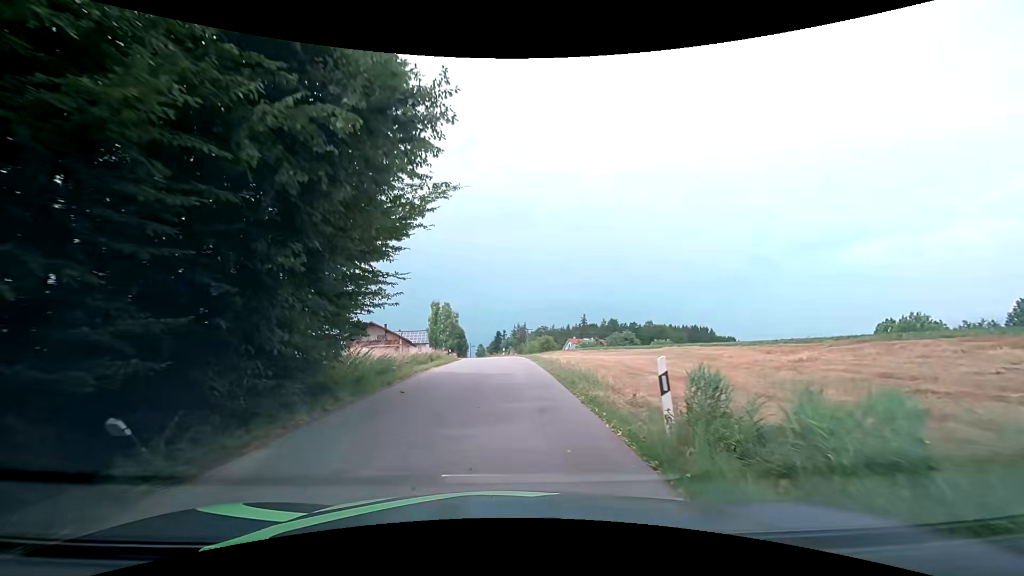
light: Day
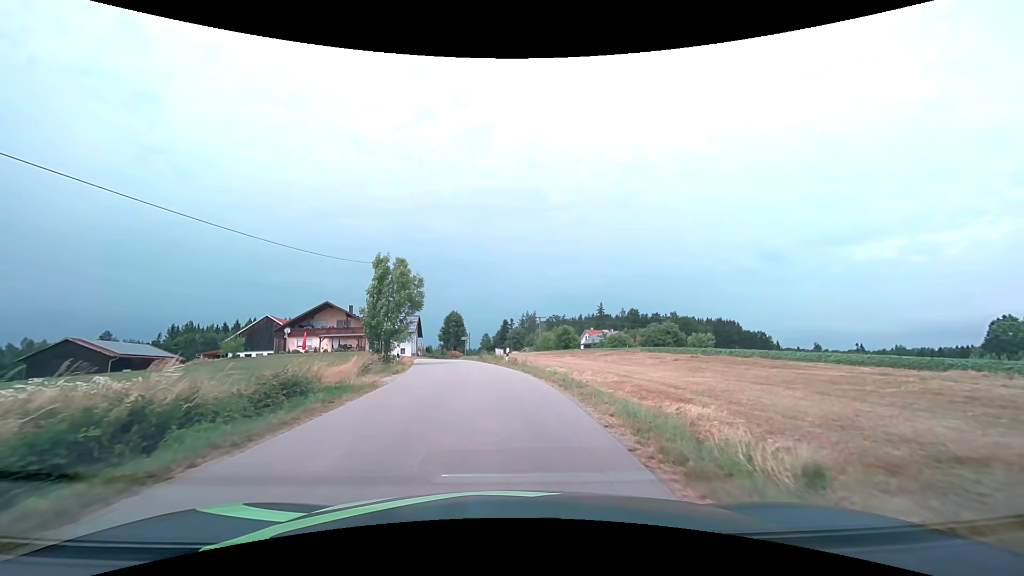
(-0.3, +28.2) m; -1°
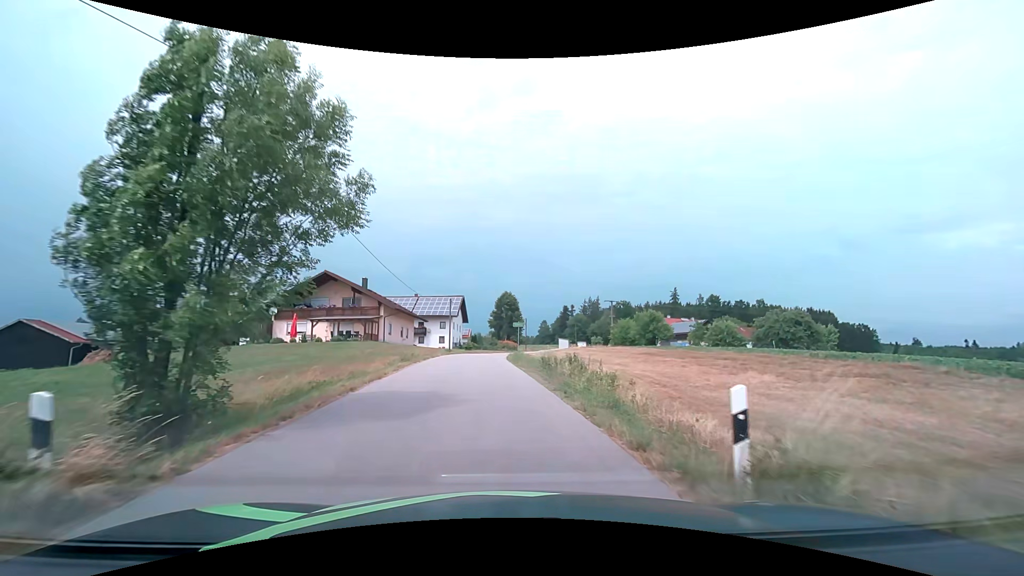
(-1.3, +23.1) m; -7°
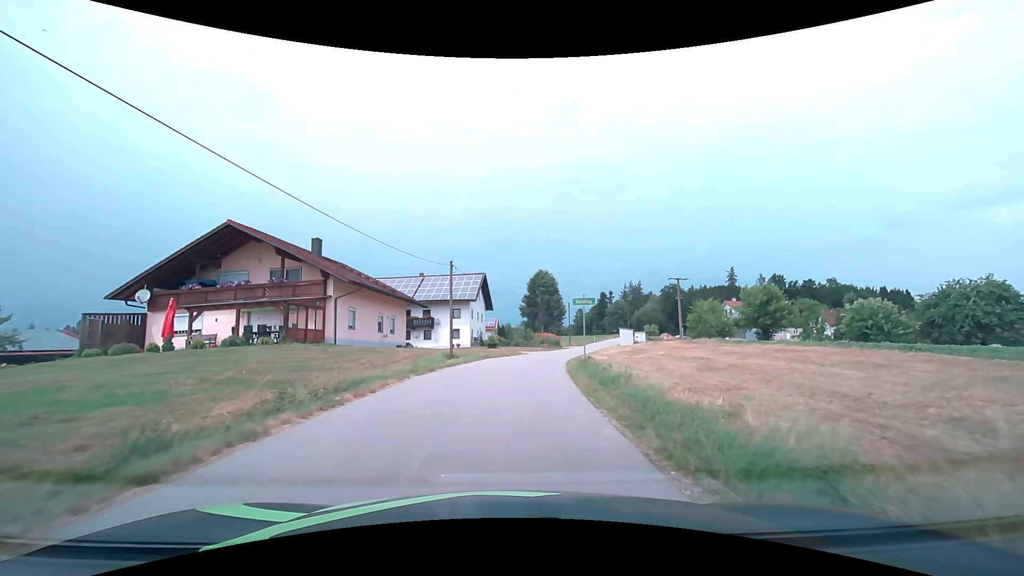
(-0.9, +23.3) m; -4°
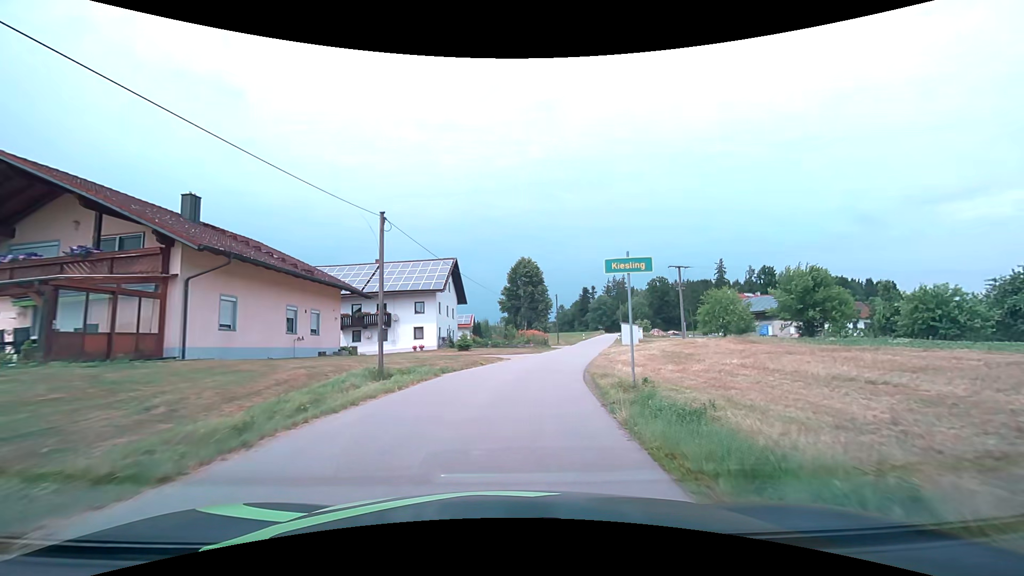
(+0.2, +11.5) m; +2°
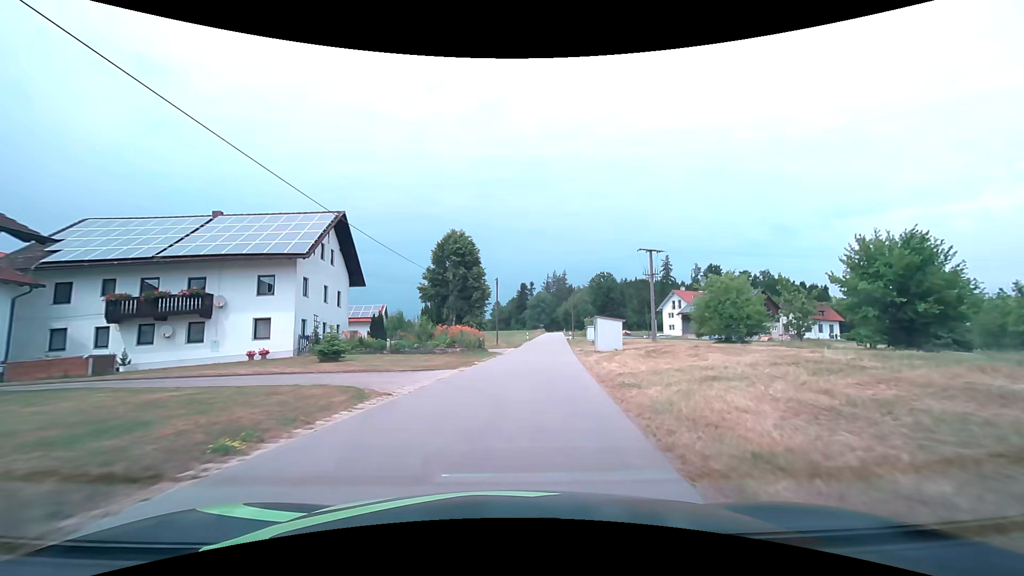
(+1.0, +17.7) m; +7°
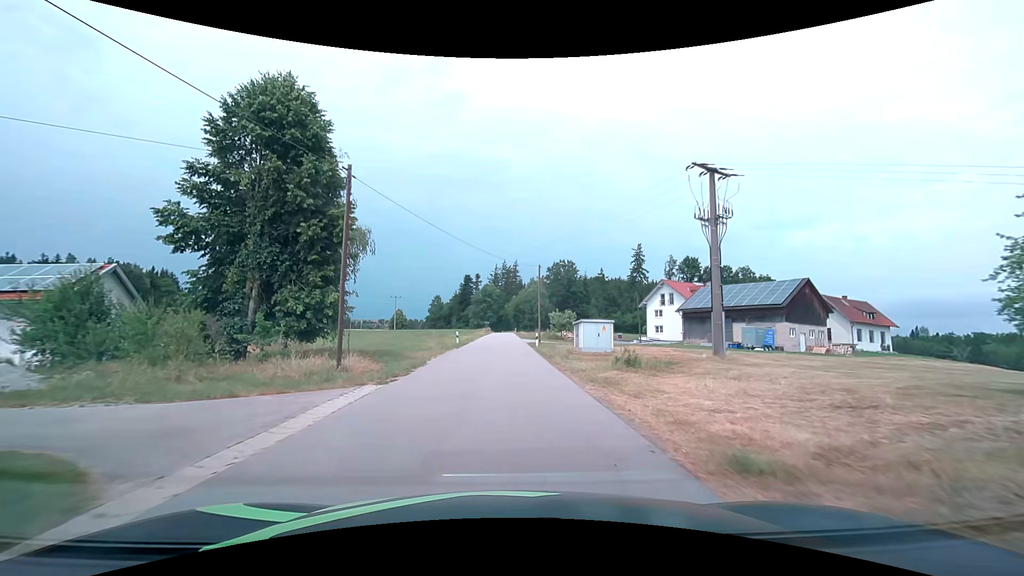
(+2.4, +32.0) m; +6°
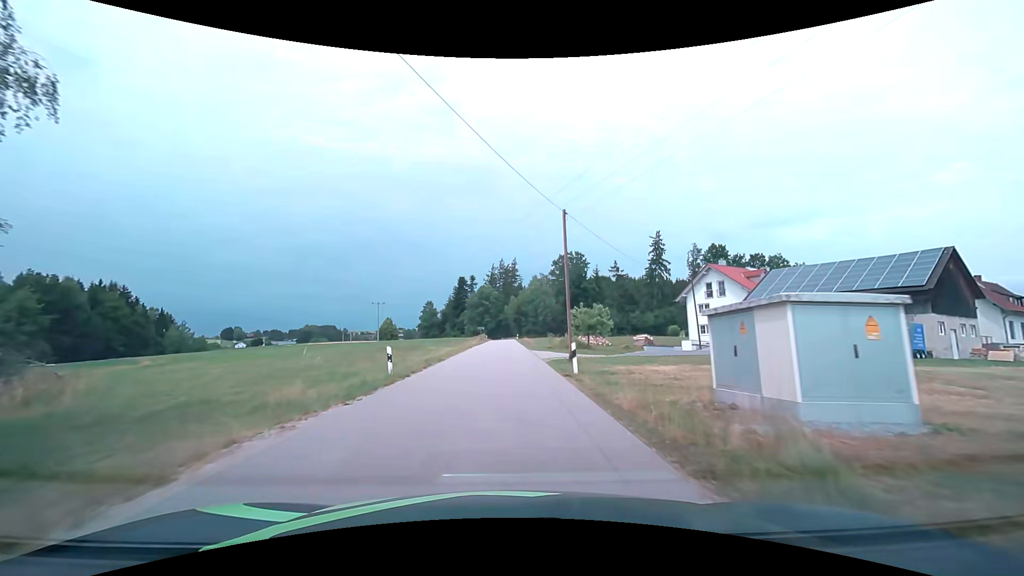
(+0.1, +20.7) m; 0°
(0, +10) (0, +20) (0, +30) (0, +40) (0, +50) (0, +60) (0, +70) (0, +80) (-1, +90) (-1, +100) m
